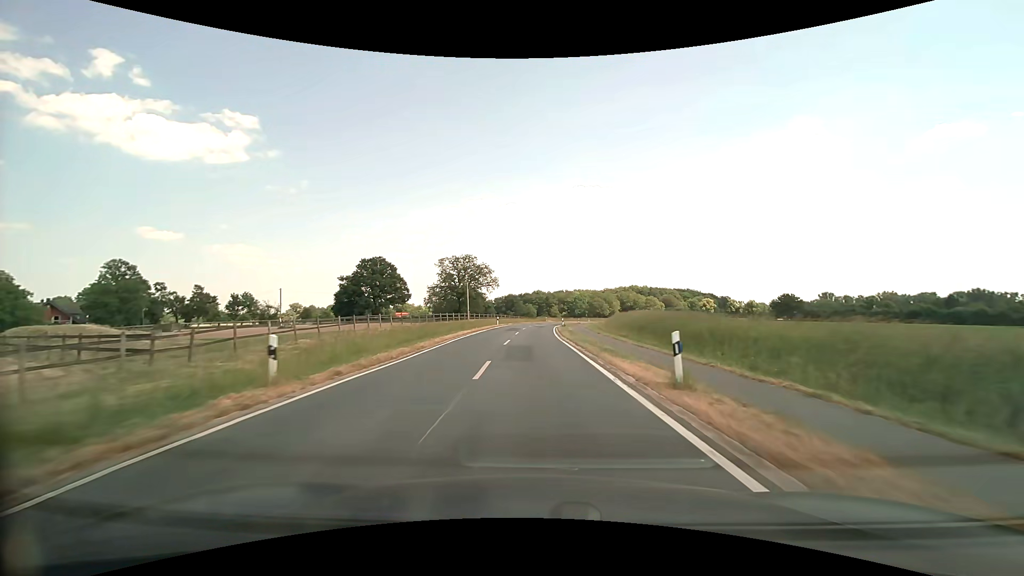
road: tertiary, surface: asphalt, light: Day
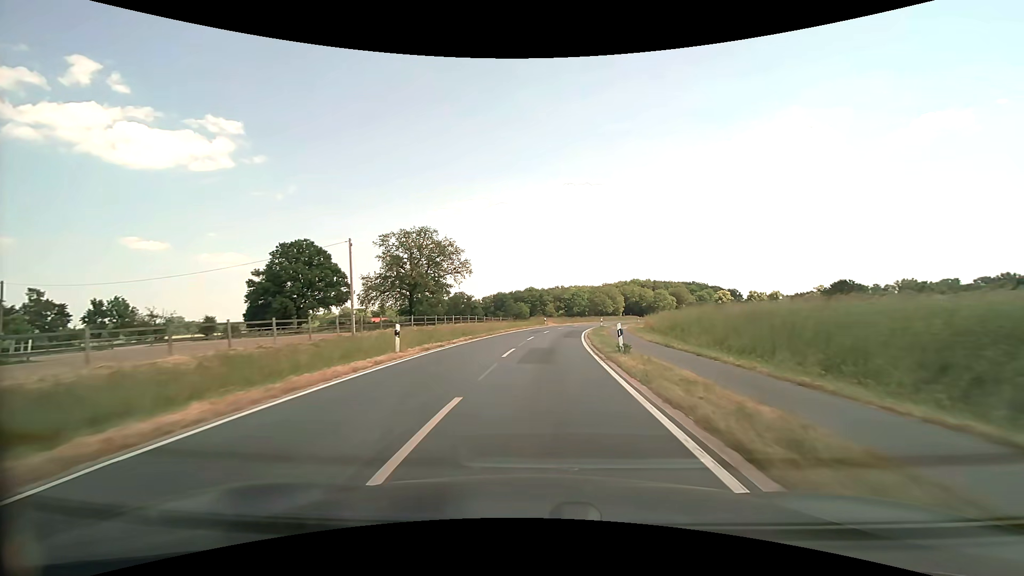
(+0.1, +42.9) m; +1°
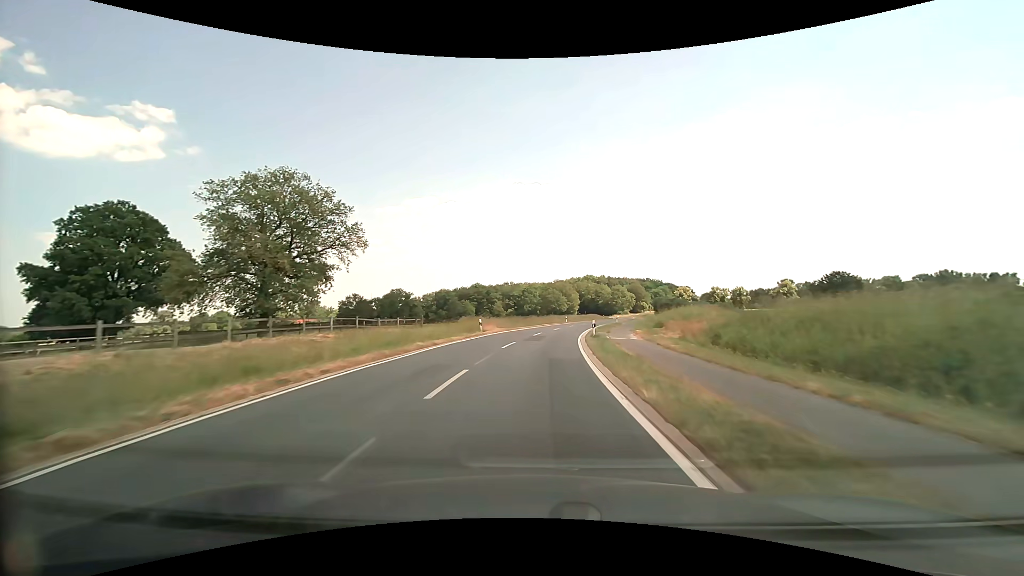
(+1.4, +31.9) m; +5°
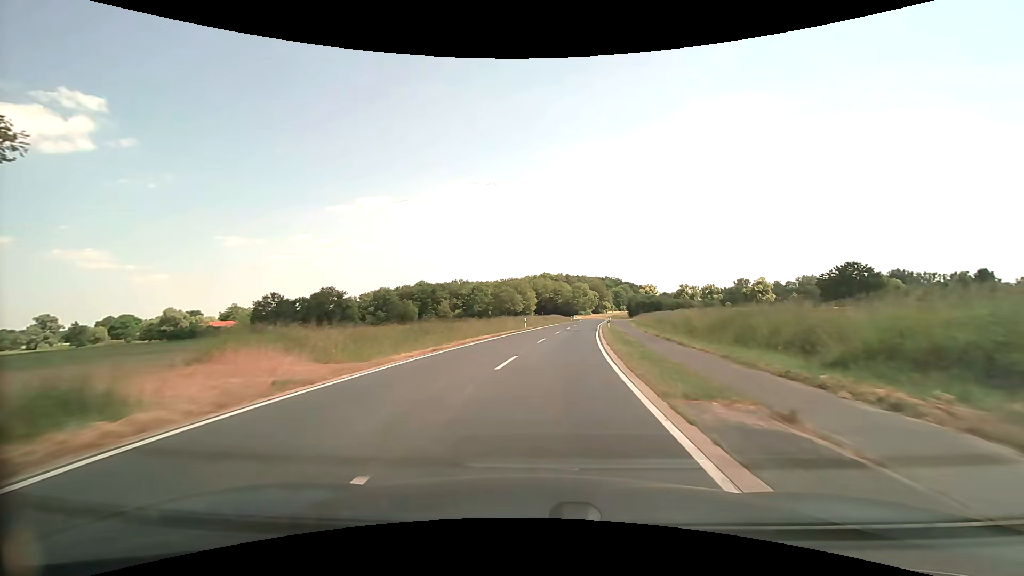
(+1.4, +31.9) m; +5°
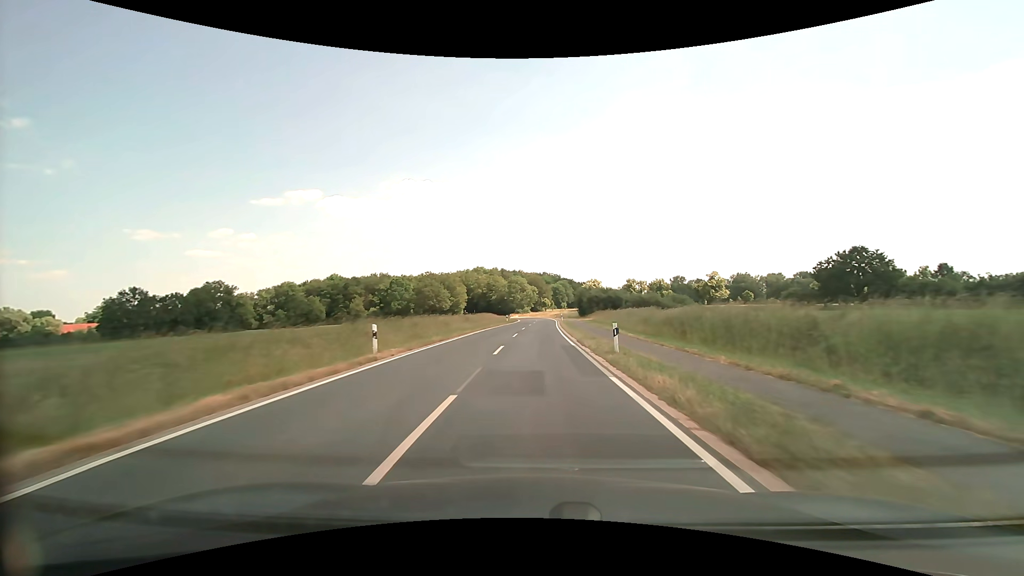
(+2.1, +31.9) m; +7°
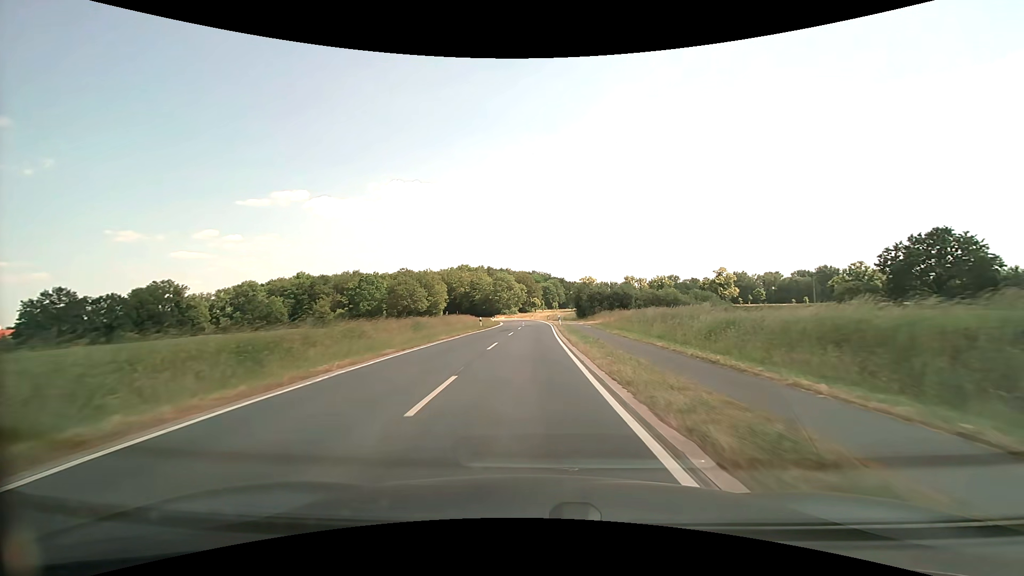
(+0.3, +21.4) m; +1°
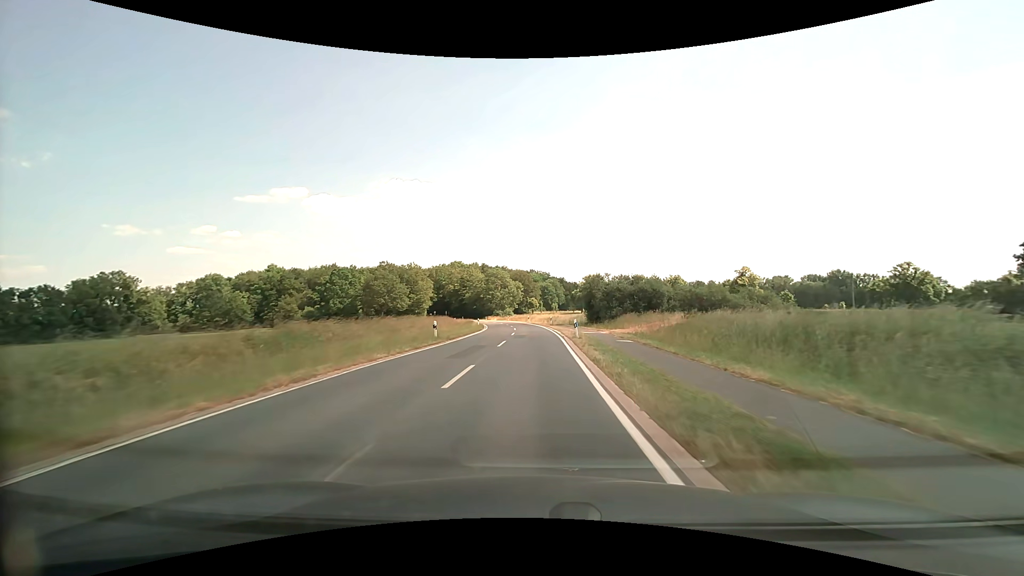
(0.0, +21.6) m; 0°
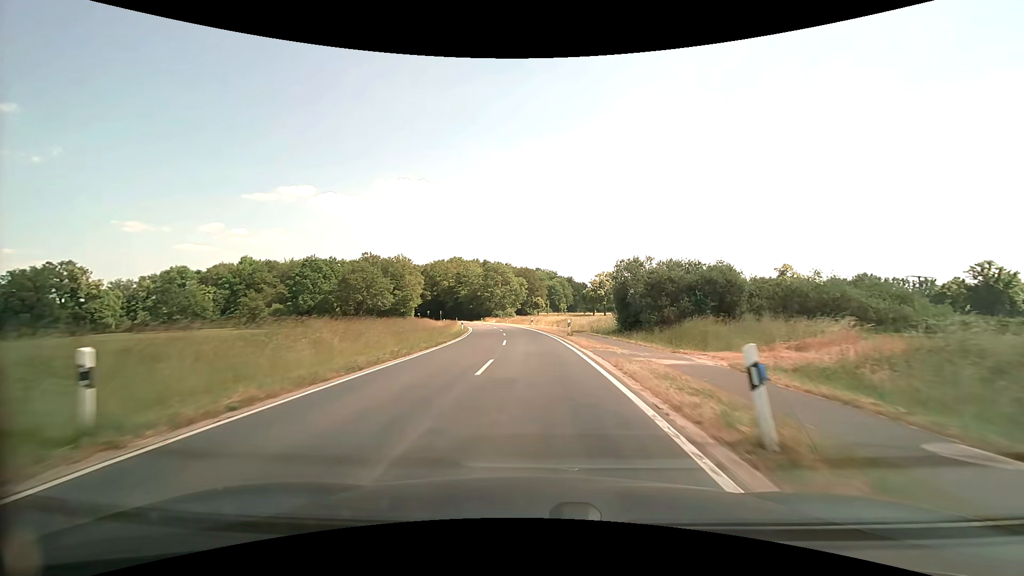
(0.0, +21.7) m; -1°
(0, +10) (0, +20) (-1, +30) (-1, +40) (-2, +50) (-3, +60) (-5, +70) (-7, +80) (-9, +89) (-11, +99) m
